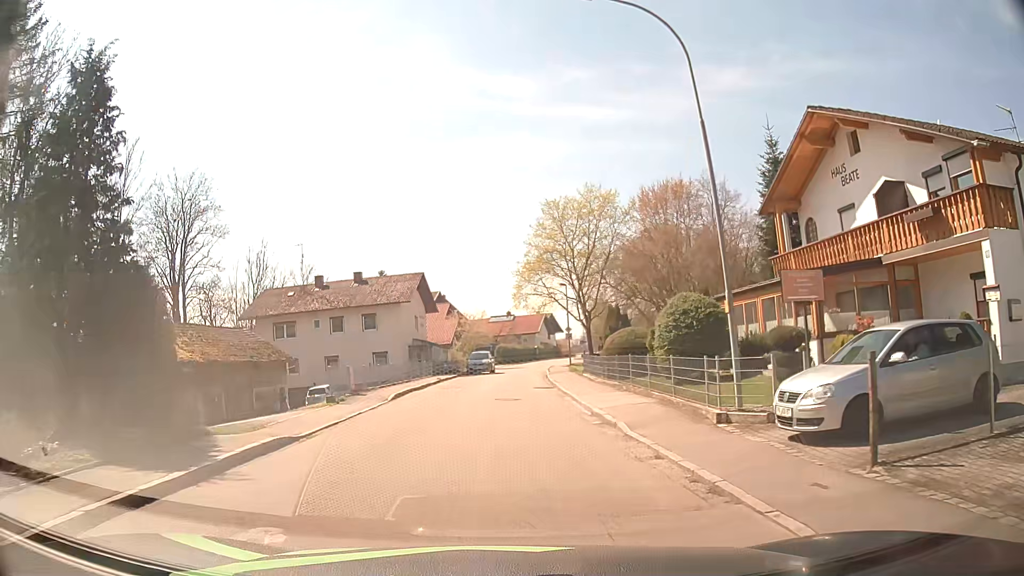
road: residential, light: Day
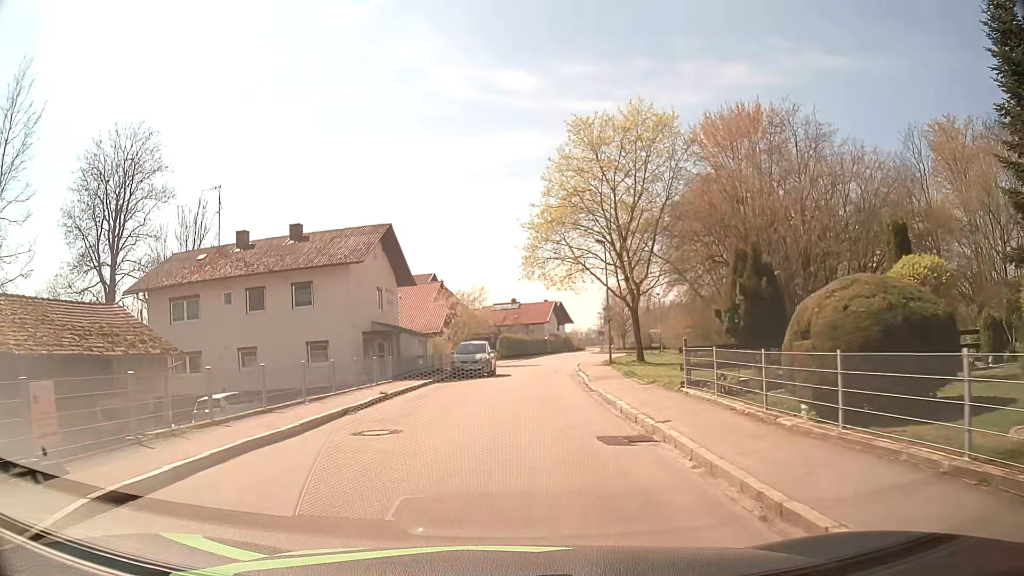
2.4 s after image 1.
(-0.2, +17.6) m; -1°
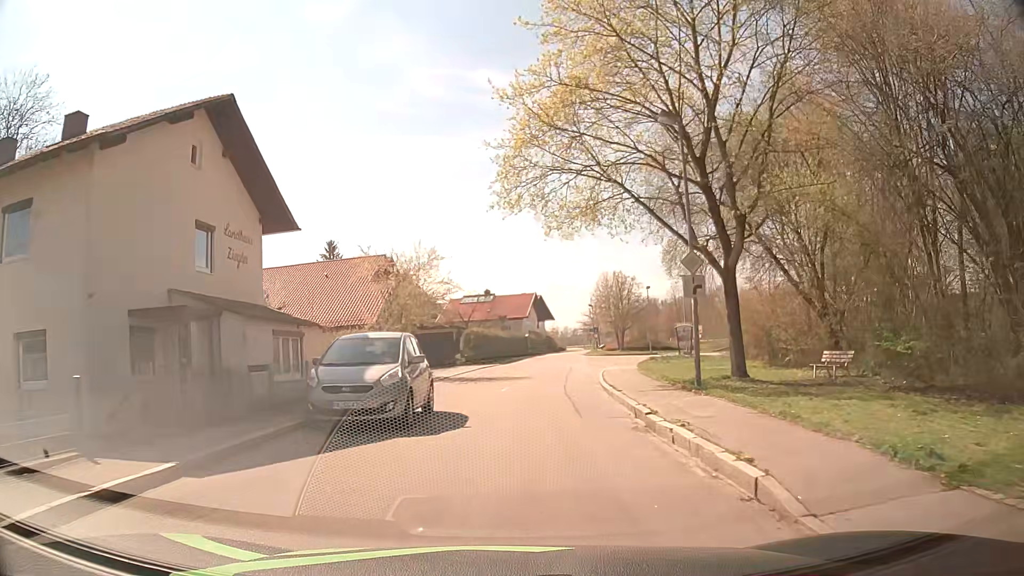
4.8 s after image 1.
(+0.4, +19.1) m; +2°
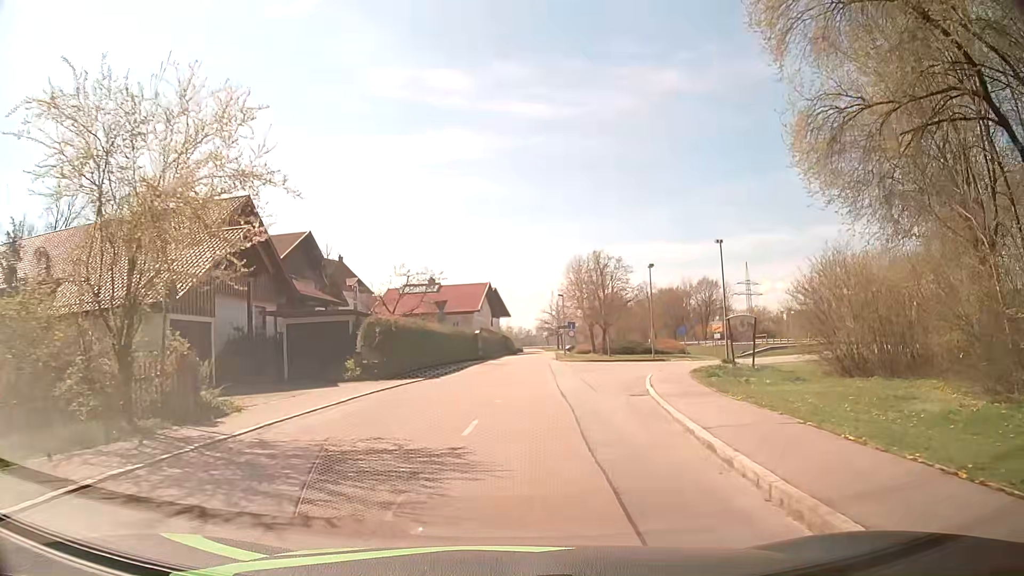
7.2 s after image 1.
(+0.6, +19.4) m; +3°
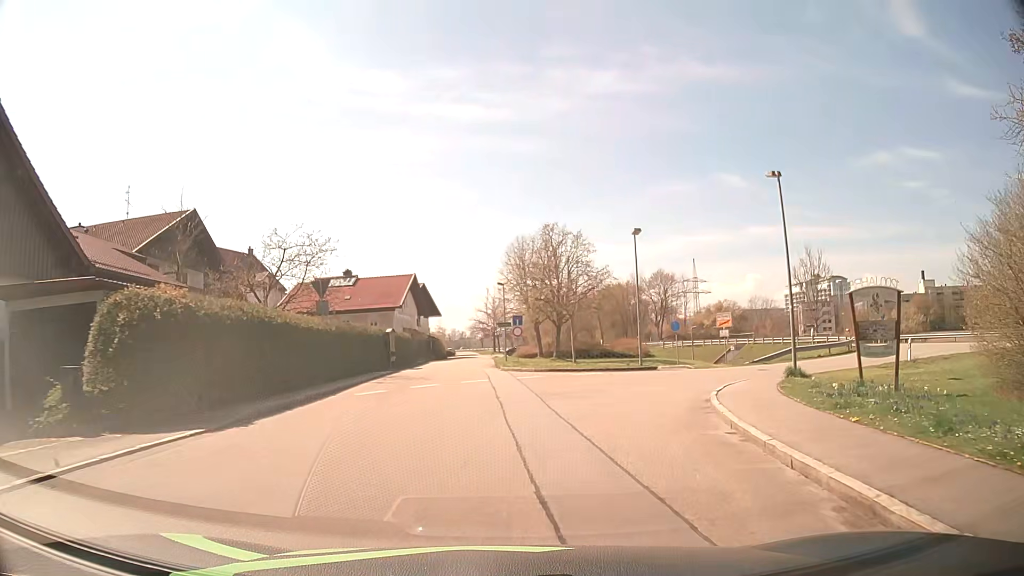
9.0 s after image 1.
(+0.7, +14.4) m; +6°
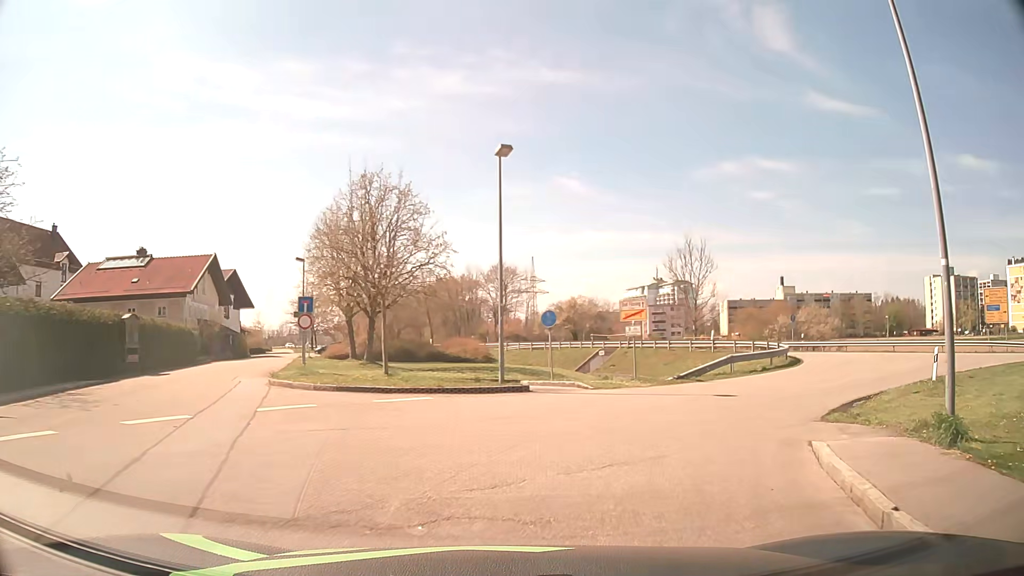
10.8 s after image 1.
(+1.5, +13.3) m; +15°
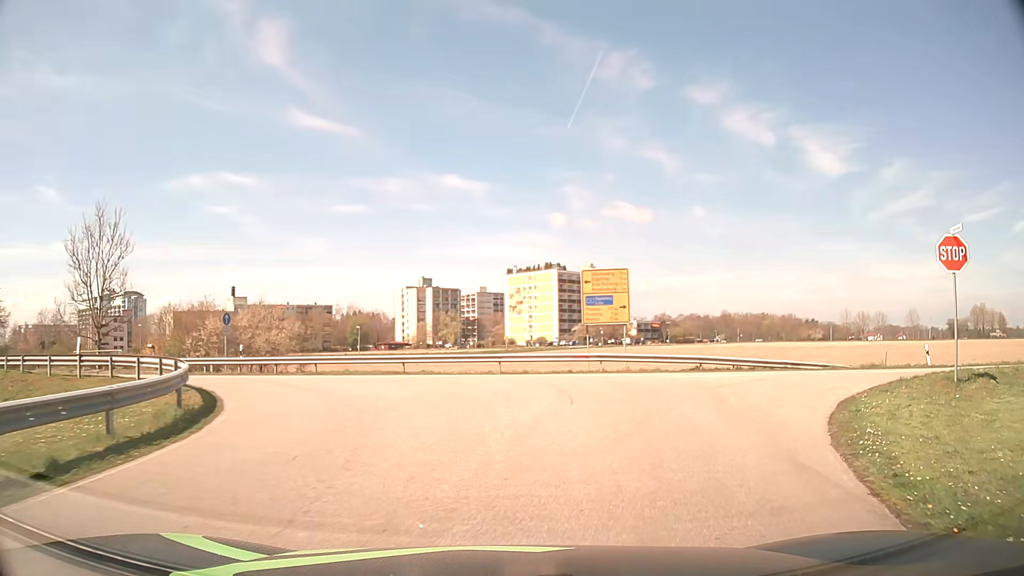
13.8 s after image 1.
(+7.6, +18.2) m; +46°
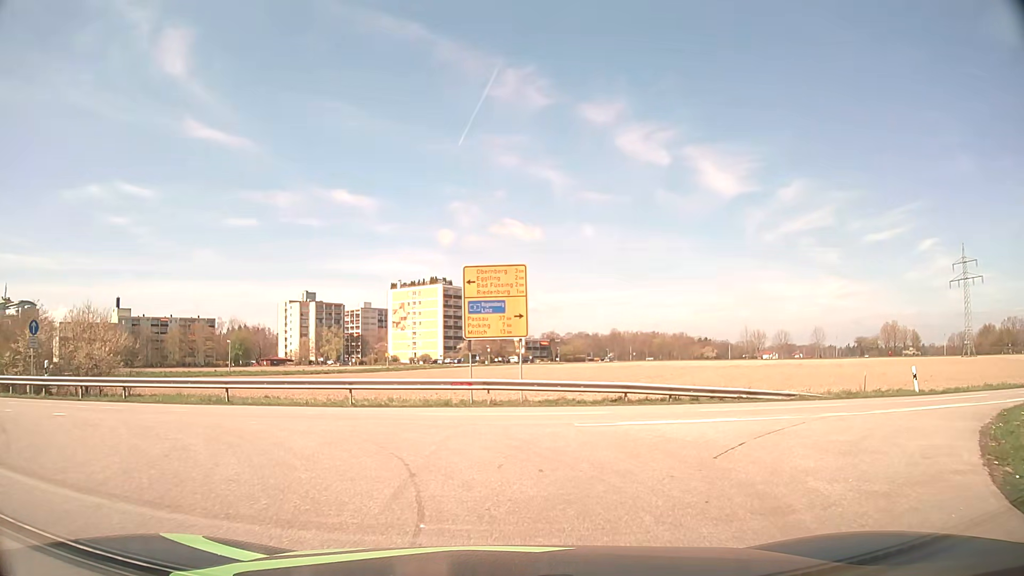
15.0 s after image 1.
(+0.7, +7.2) m; +10°
